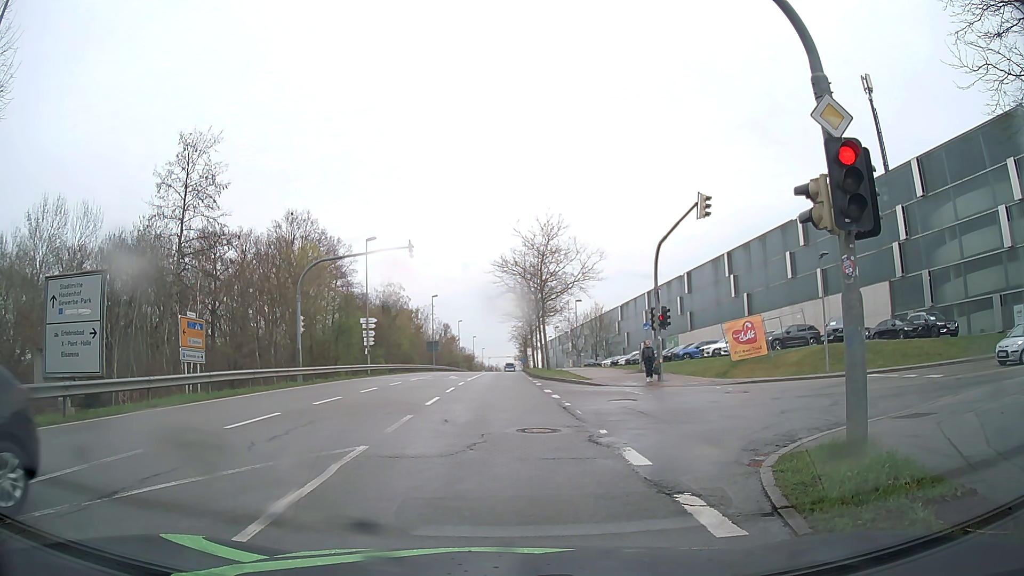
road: secondary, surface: asphalt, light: Day
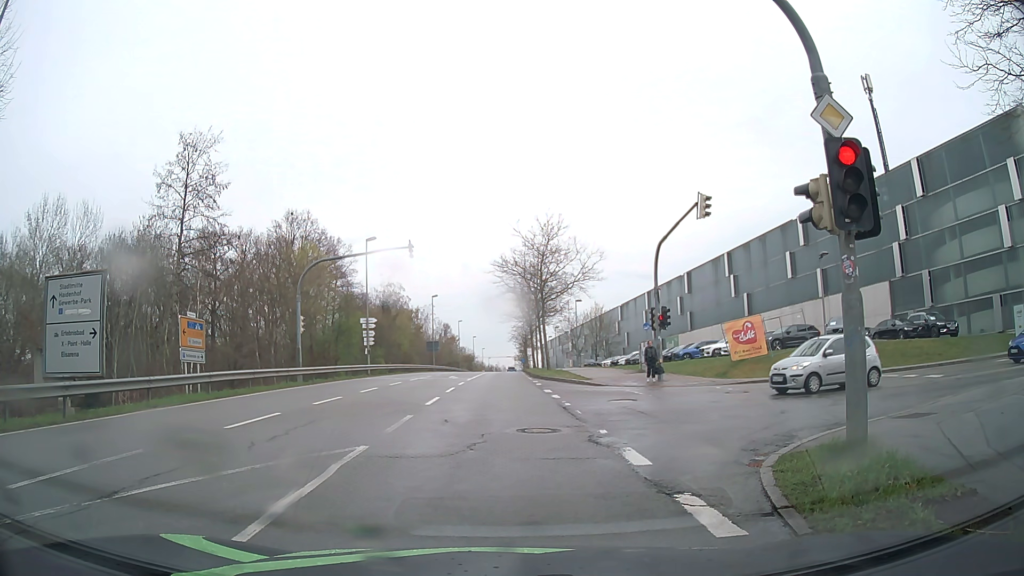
(0.0, 0.0) m; 0°
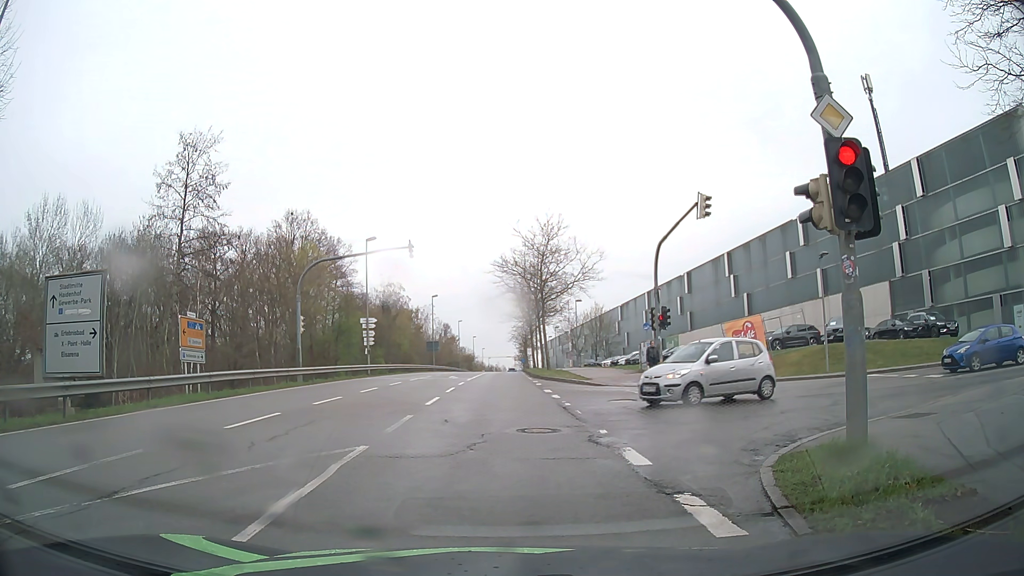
(0.0, 0.0) m; 0°
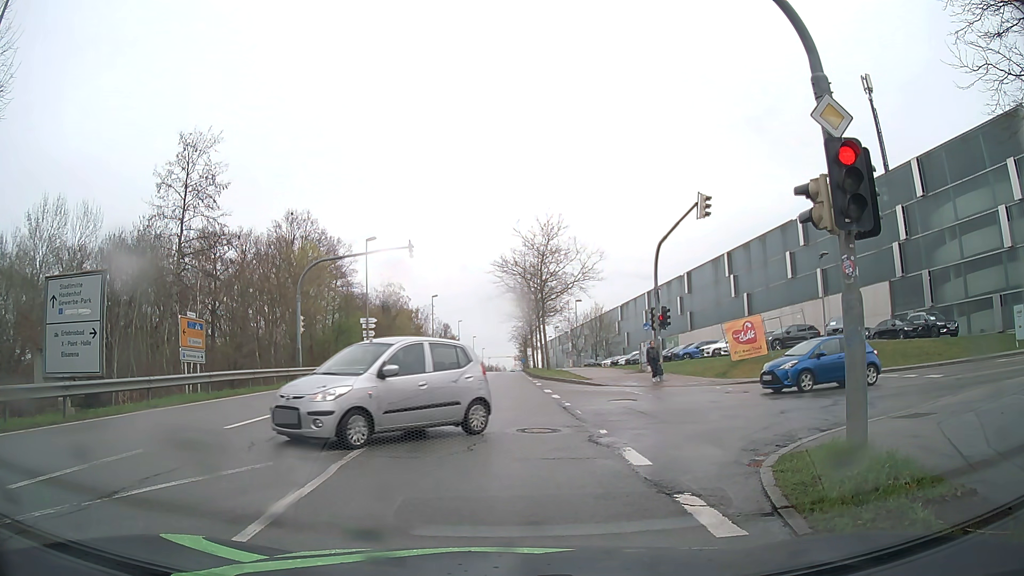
(0.0, 0.0) m; 0°
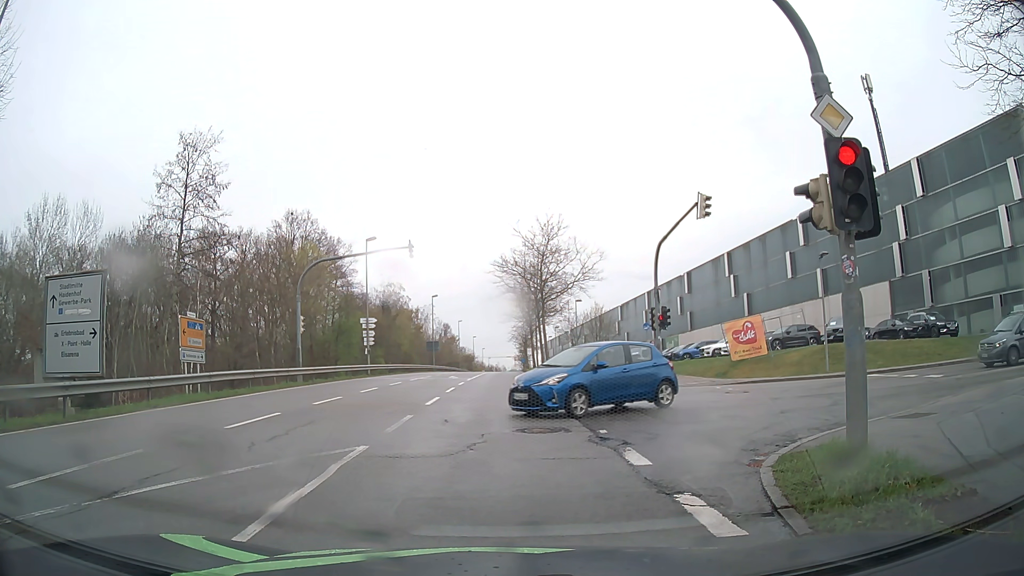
(0.0, 0.0) m; 0°
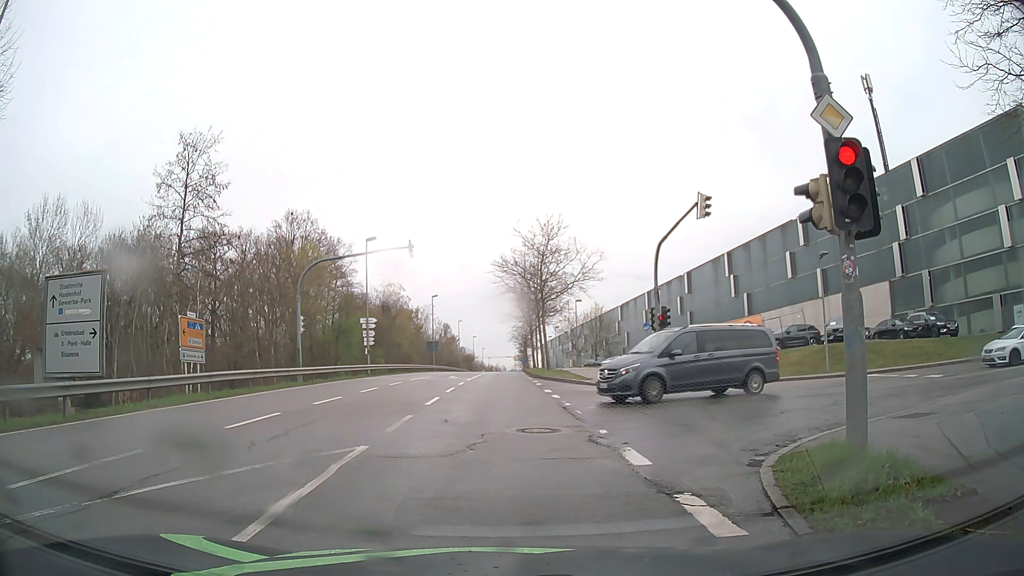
(0.0, 0.0) m; 0°
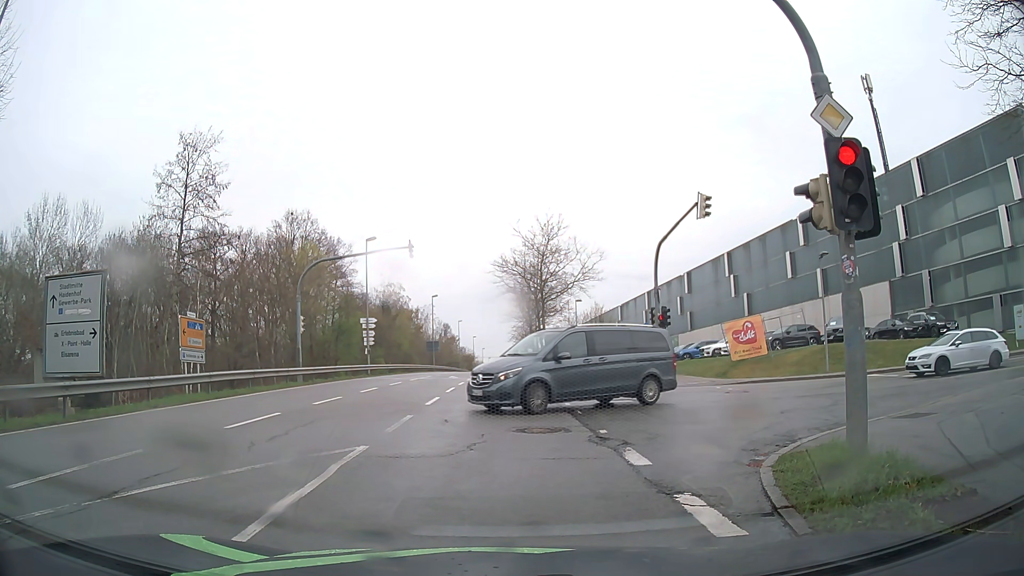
(0.0, 0.0) m; 0°
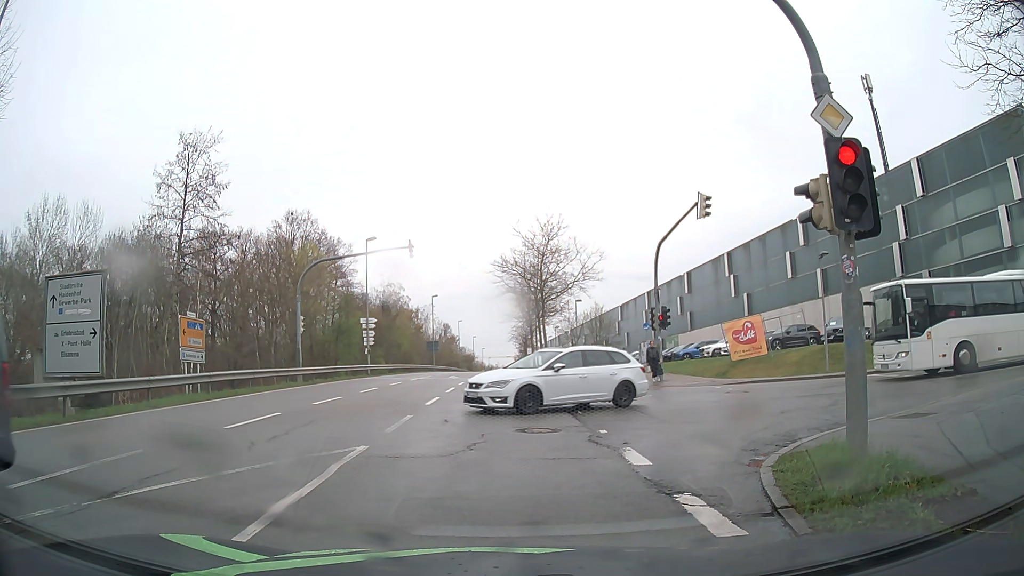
(0.0, 0.0) m; 0°
